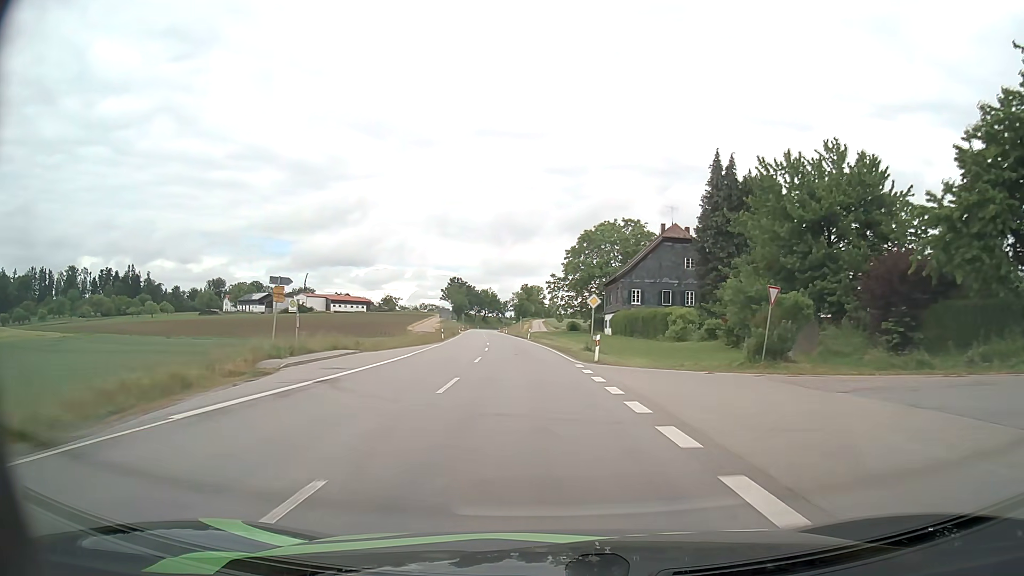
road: secondary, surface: asphalt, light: Day
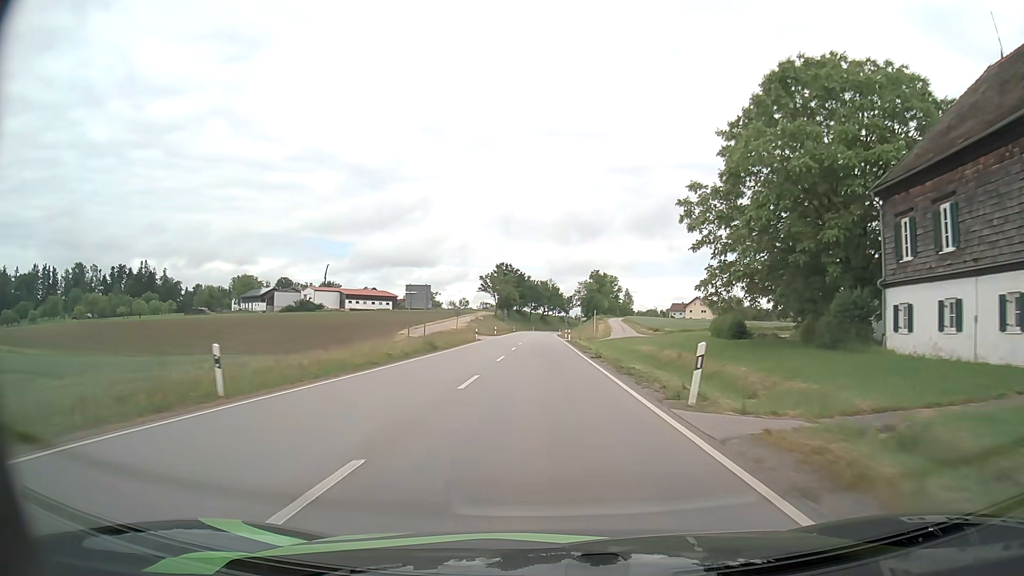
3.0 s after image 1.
(-3.3, +59.1) m; -6°
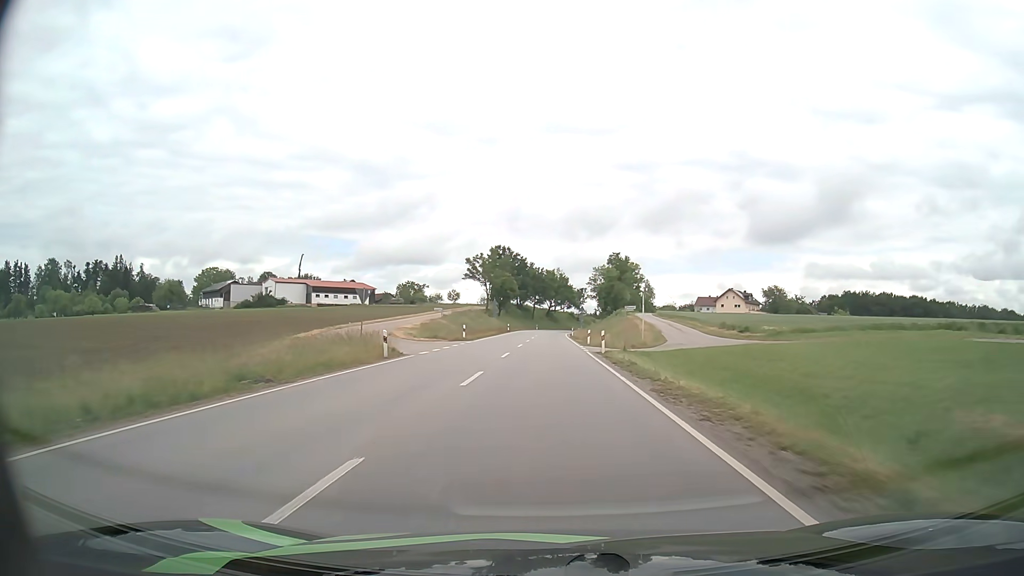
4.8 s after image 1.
(0.0, +36.1) m; 0°
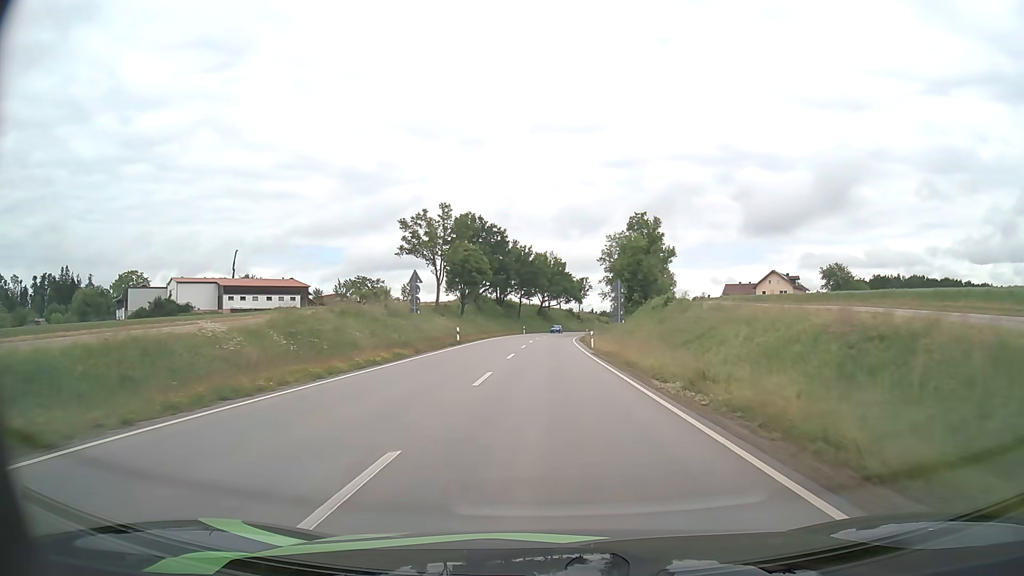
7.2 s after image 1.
(0.0, +47.4) m; +1°
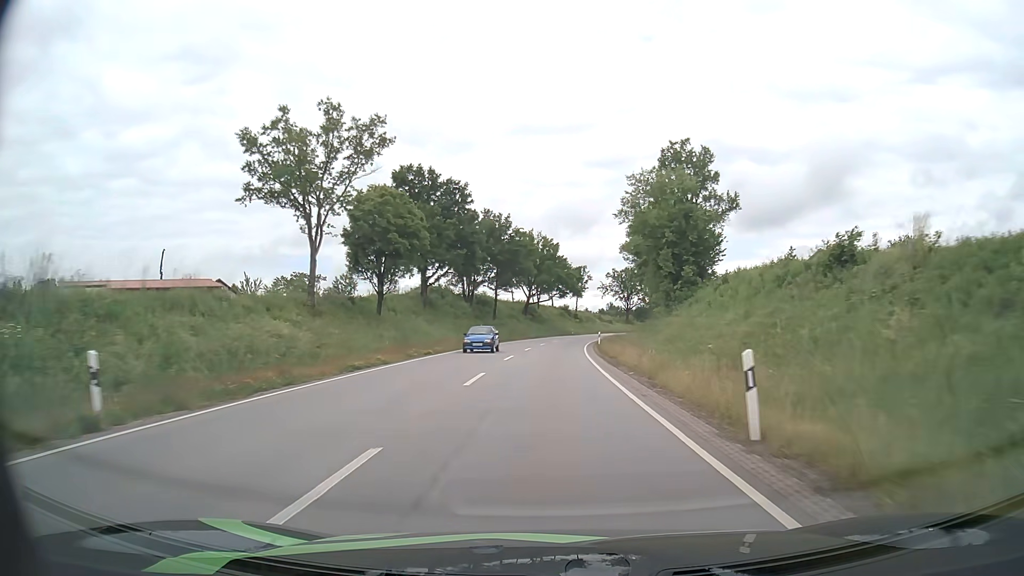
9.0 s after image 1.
(+0.3, +35.7) m; +1°
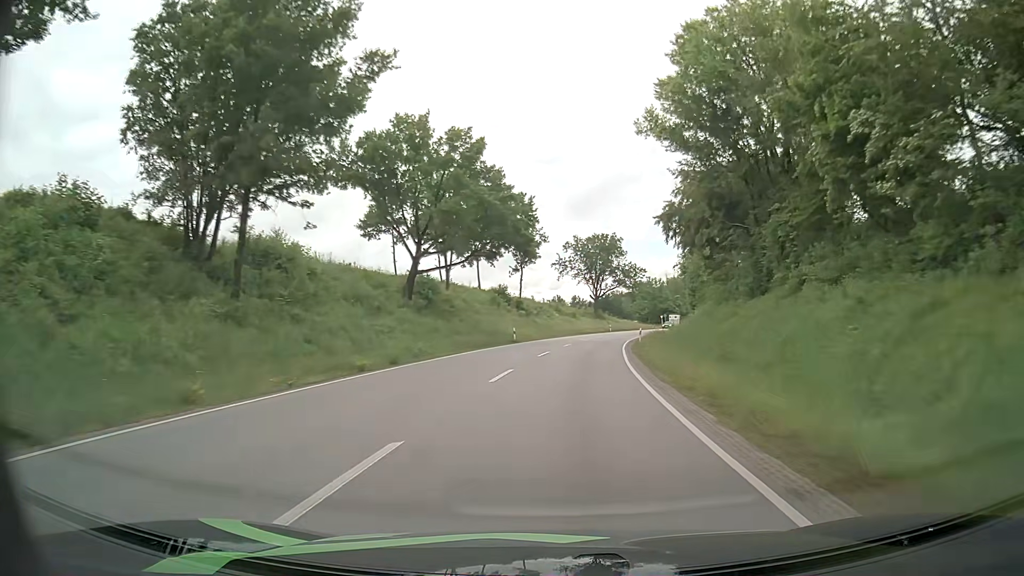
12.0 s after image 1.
(+1.8, +59.6) m; +5°
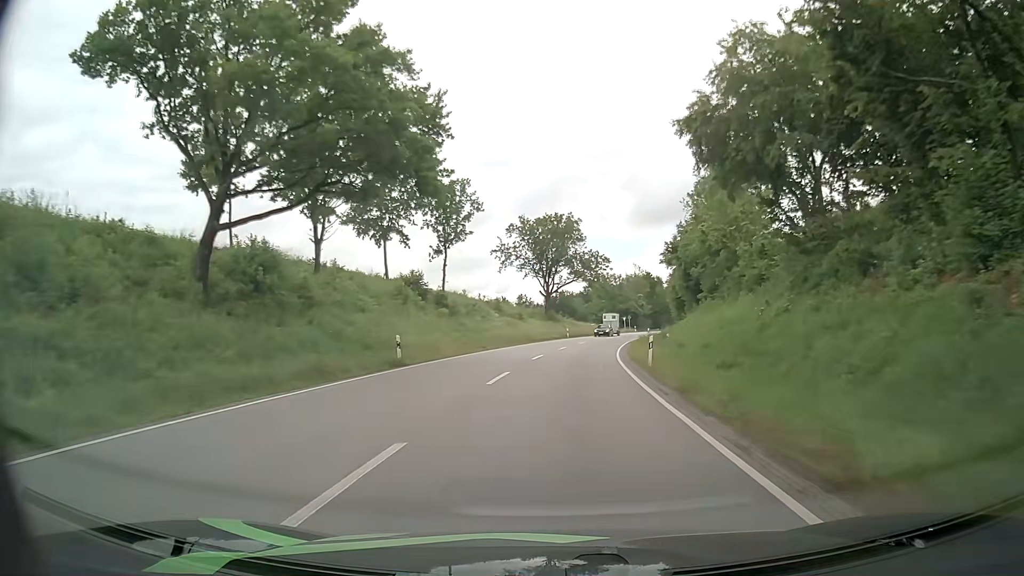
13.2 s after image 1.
(+0.9, +23.9) m; +5°
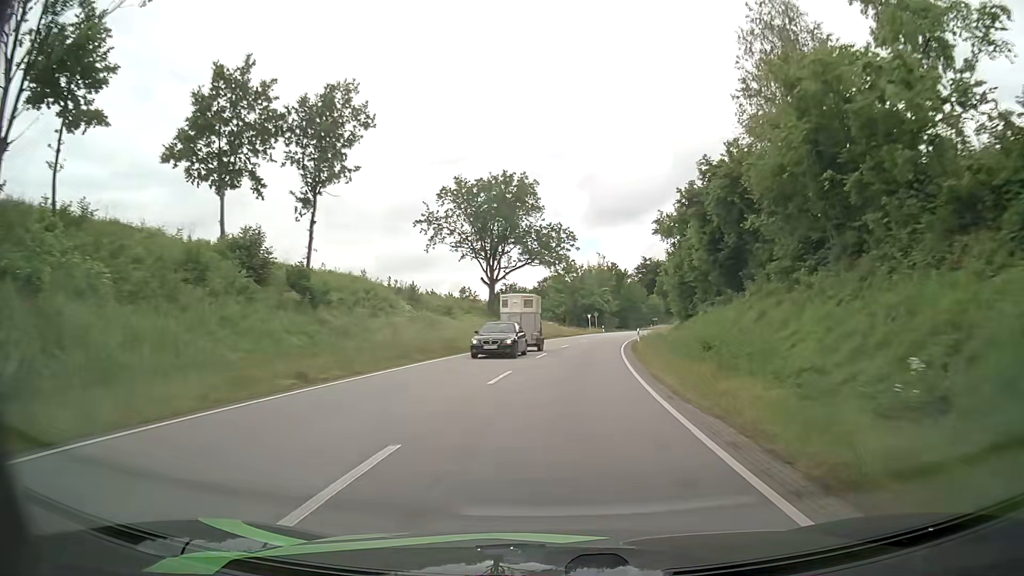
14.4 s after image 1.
(+0.8, +24.0) m; +4°
(0, +10) (0, +20) (+1, +30) (+2, +40) (+3, +50) (+5, +60) (+7, +70) (+9, +79) (+11, +89) (+14, +99) m
